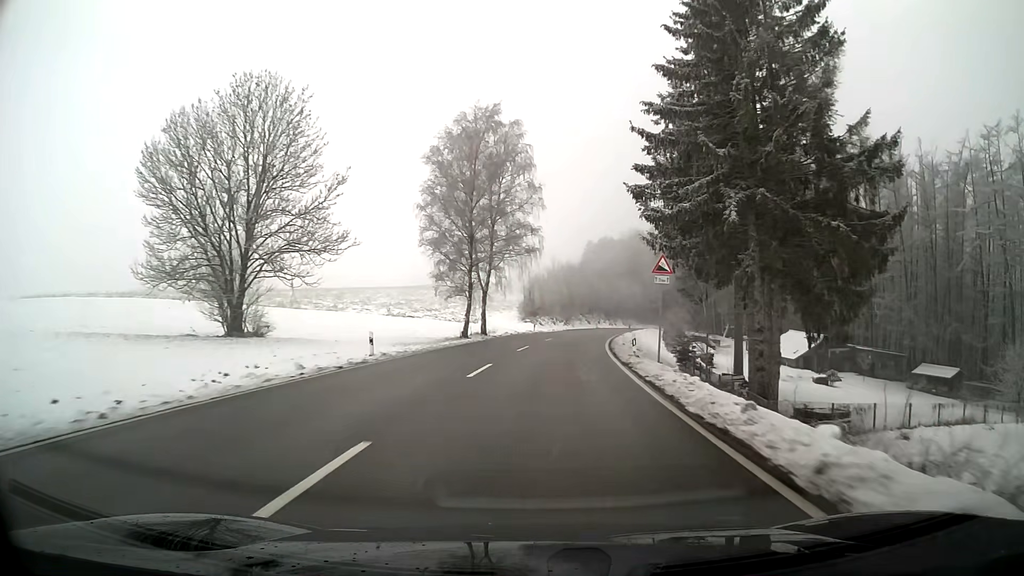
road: primary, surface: asphalt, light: Day
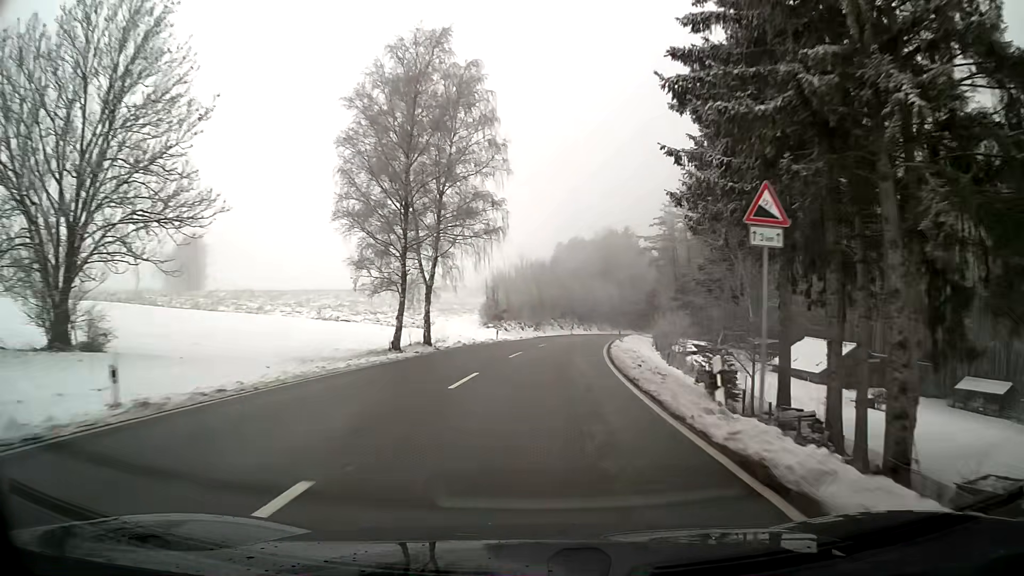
(+0.3, +13.9) m; +2°
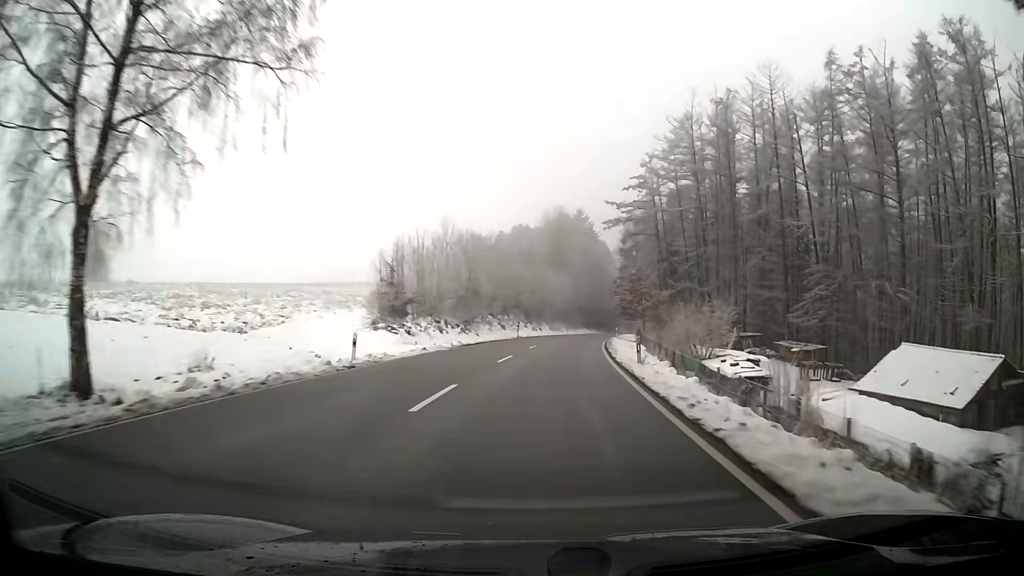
(+1.2, +28.0) m; +5°
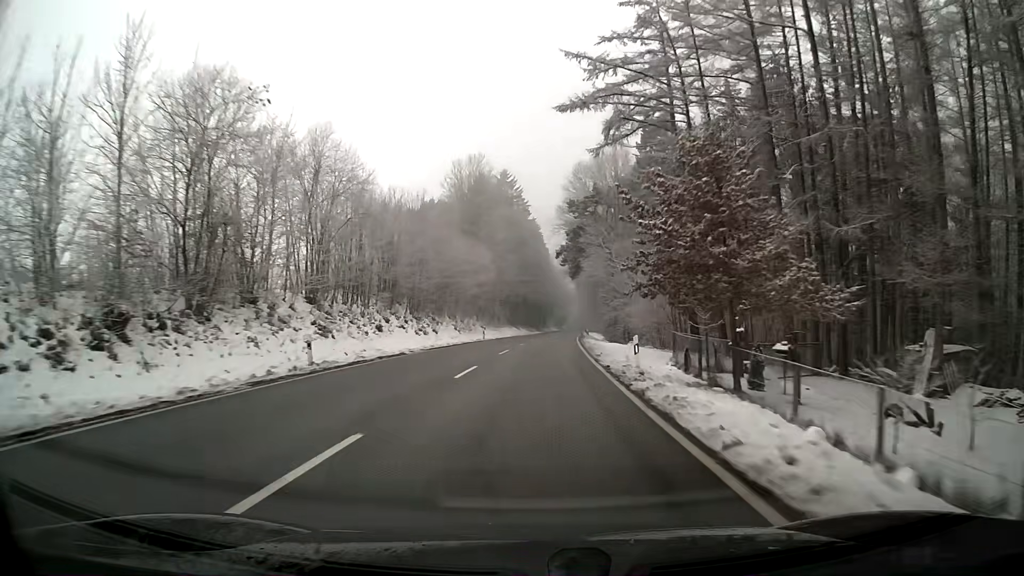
(+2.4, +42.5) m; +6°
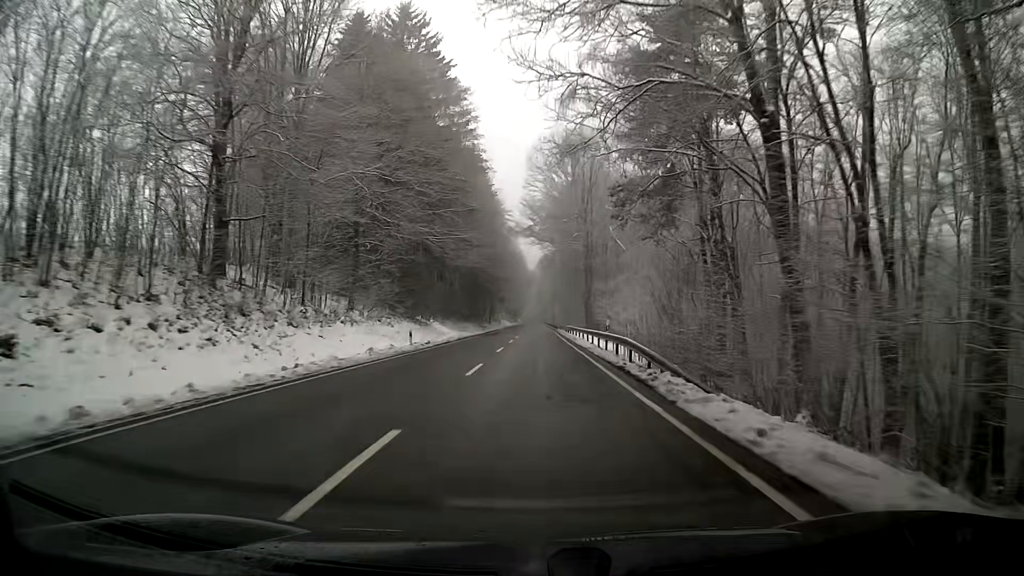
(+2.6, +72.9) m; +3°
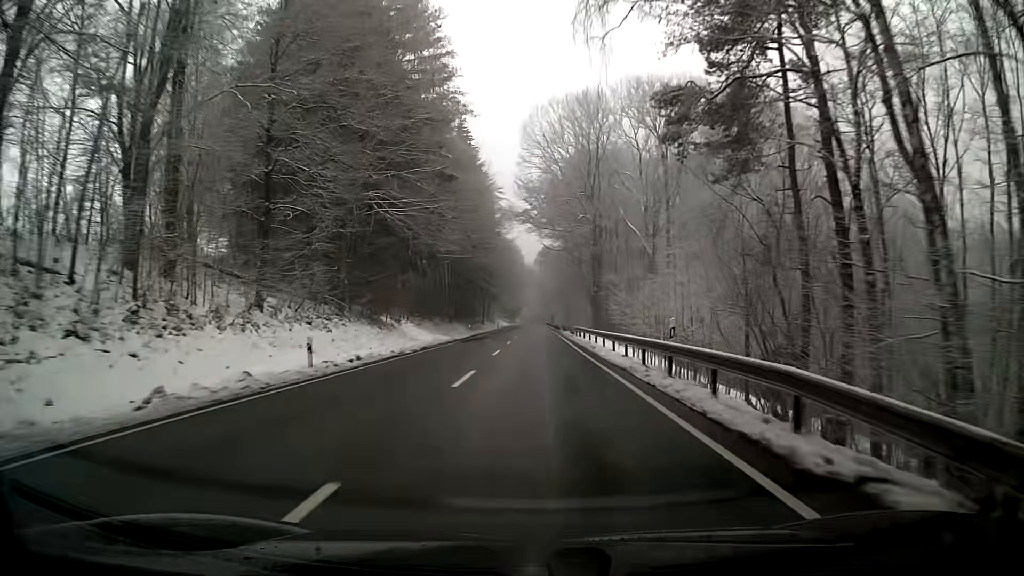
(0.0, +14.9) m; 0°
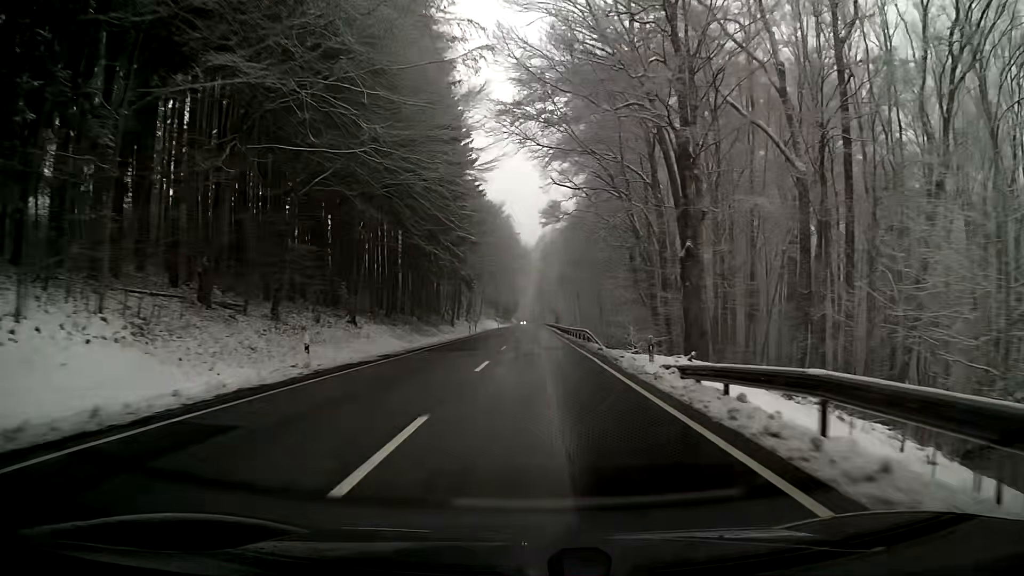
(+0.3, +45.2) m; 0°
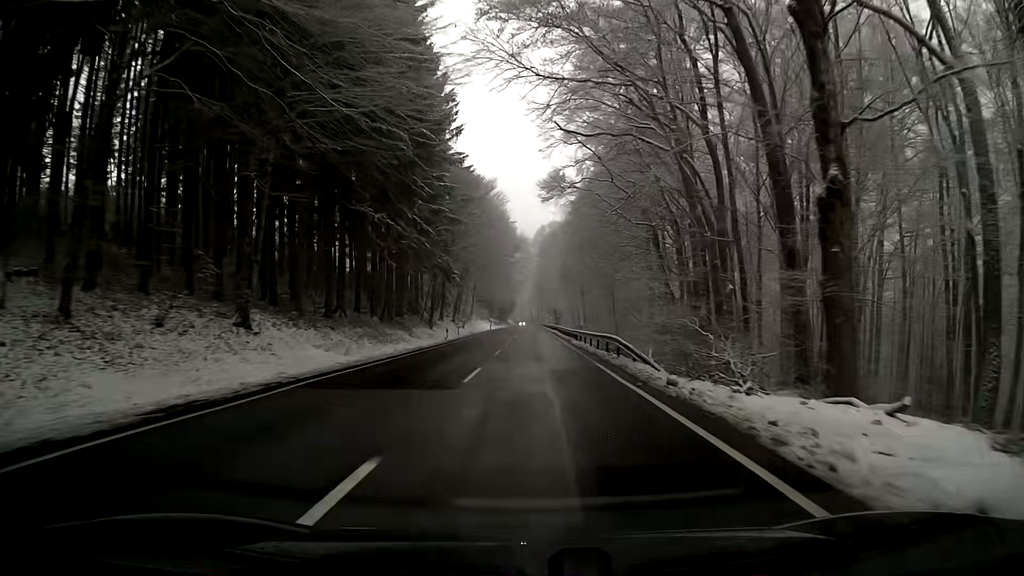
(0.0, +15.2) m; 0°
(0, +10) (0, +20) (0, +30) (0, +40) (0, +50) (0, +60) (0, +70) (0, +80) (0, +90) (0, +100) m
